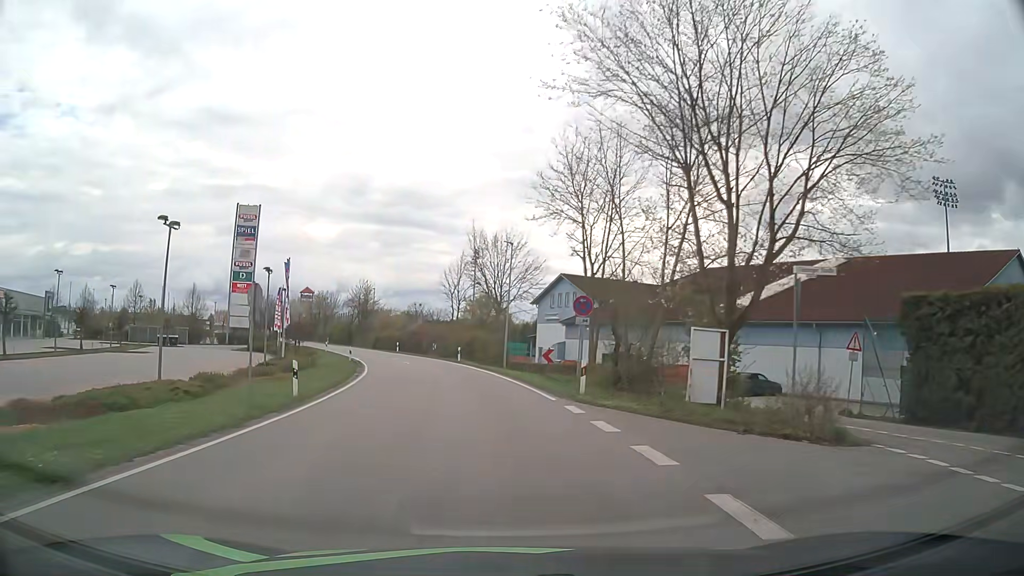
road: tertiary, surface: asphalt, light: Day
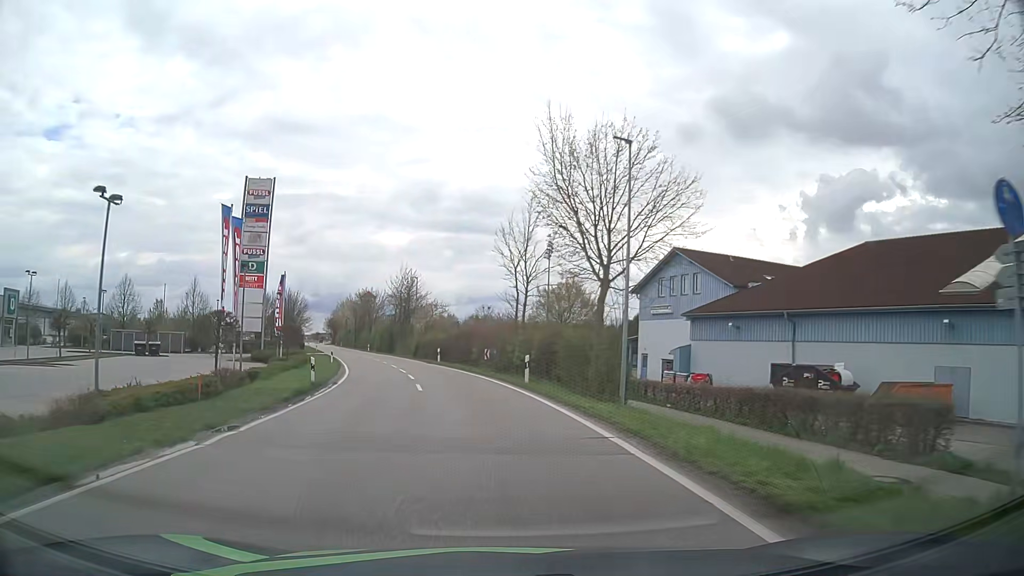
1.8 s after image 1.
(-1.3, +22.4) m; -7°
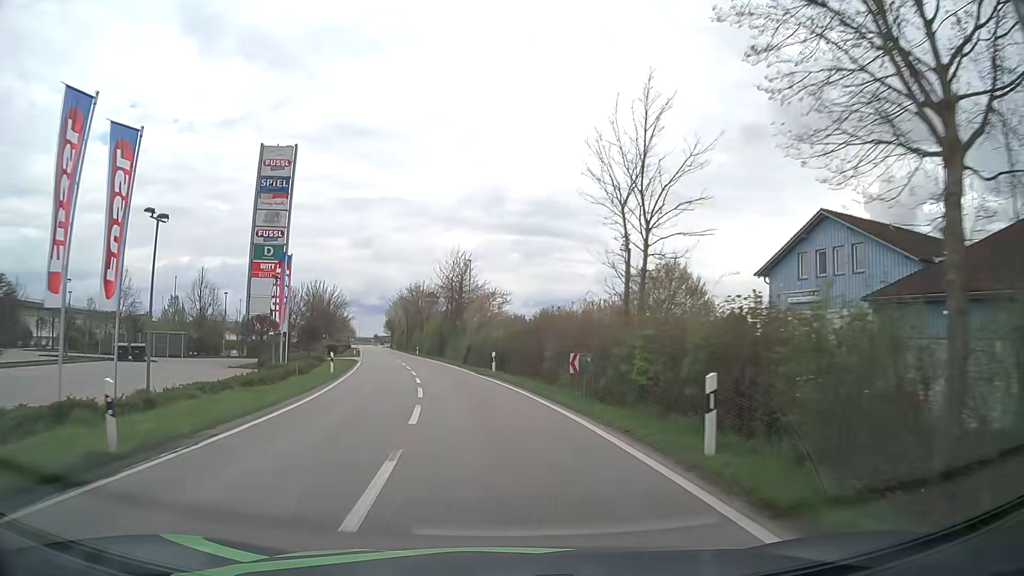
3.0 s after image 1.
(-0.7, +15.5) m; -6°
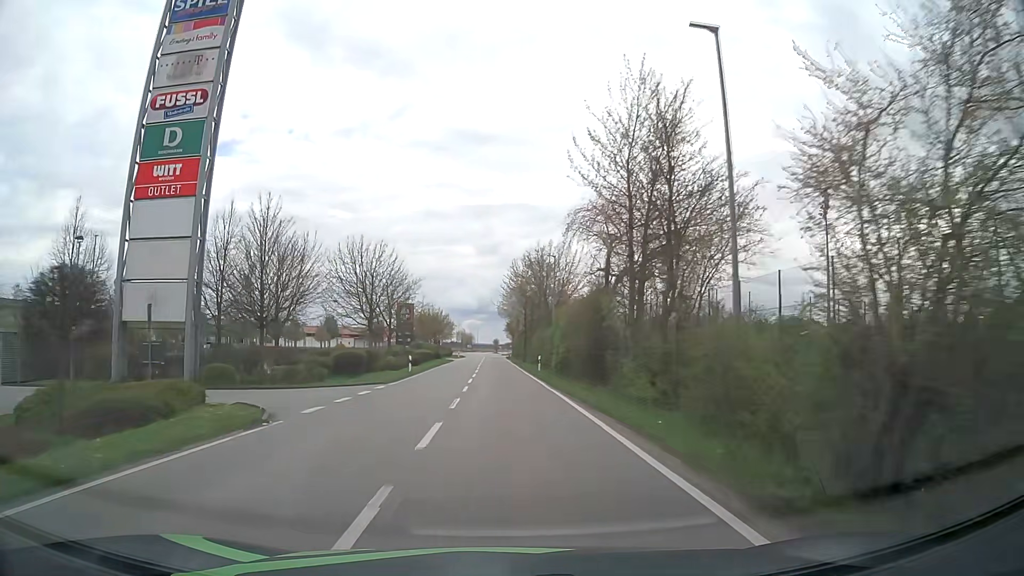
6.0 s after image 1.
(-4.5, +39.9) m; -11°
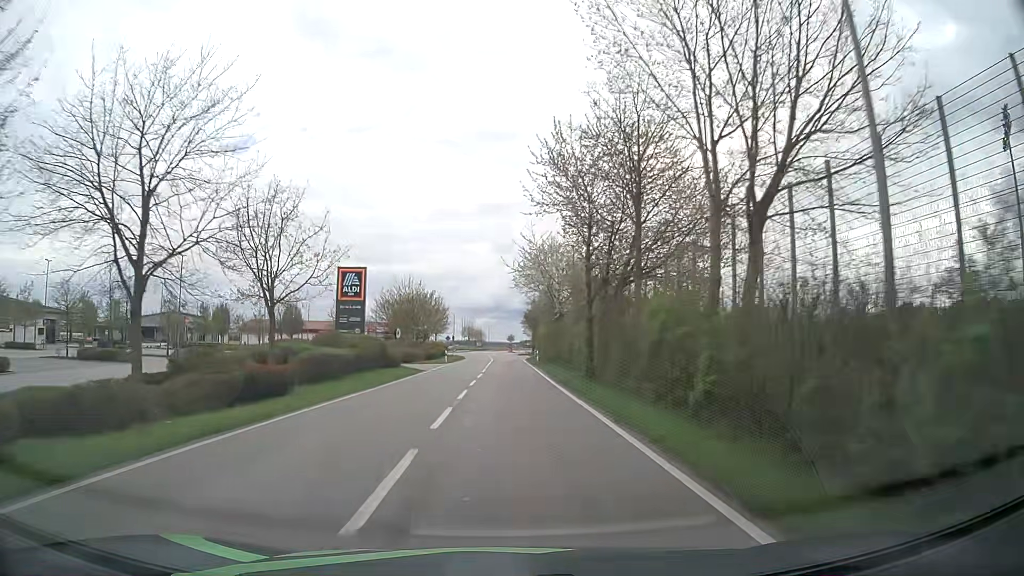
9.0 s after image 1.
(-0.6, +40.8) m; -1°
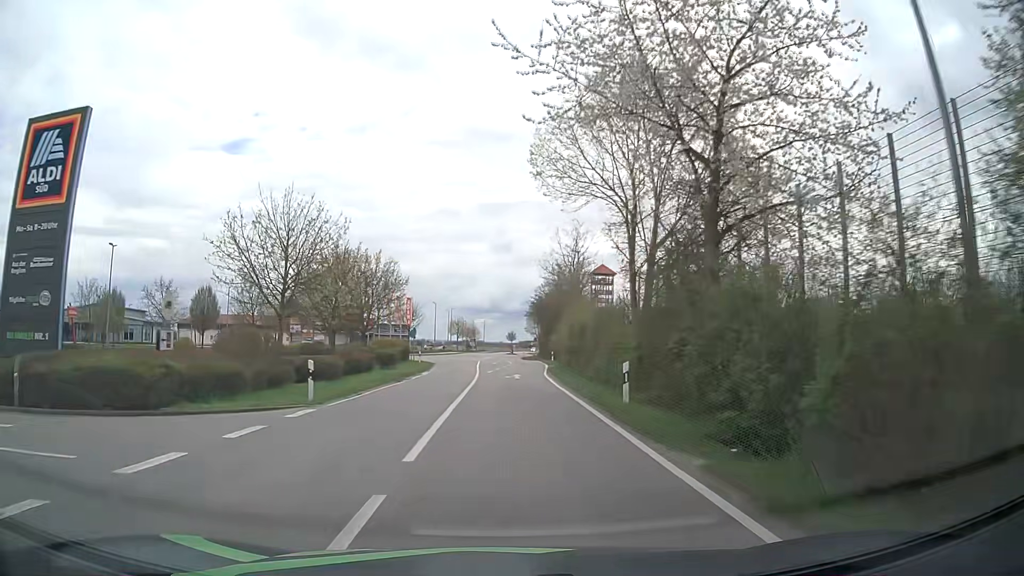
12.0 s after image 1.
(0.0, +38.2) m; 0°
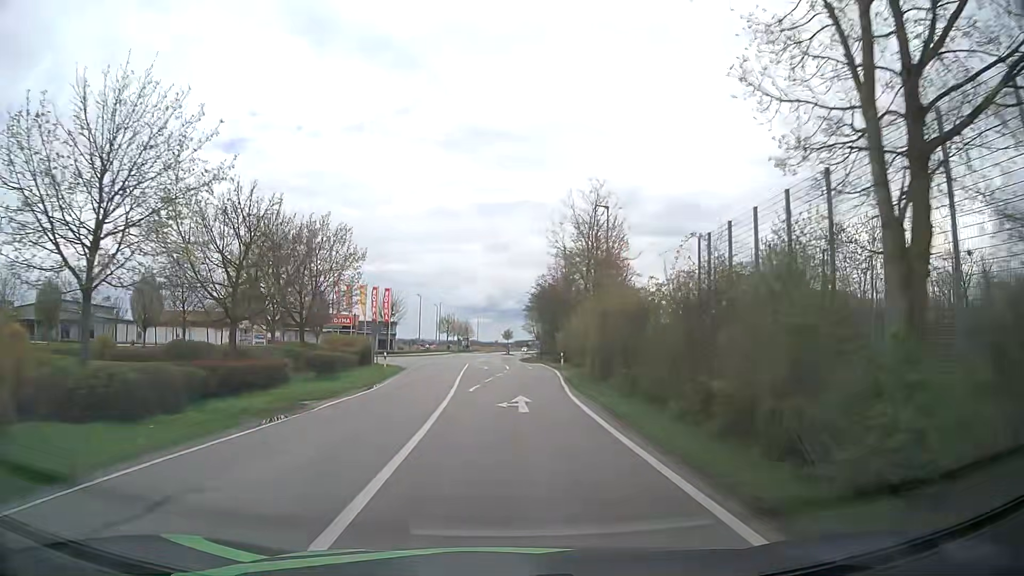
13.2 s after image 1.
(+0.1, +14.8) m; 0°
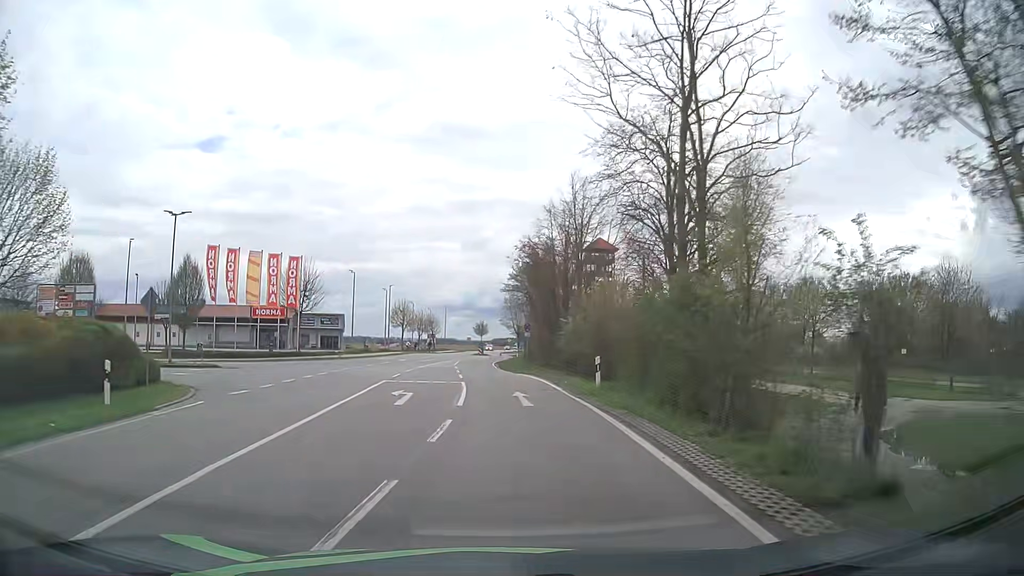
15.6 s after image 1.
(+0.8, +28.7) m; +2°
(0, +10) (0, +20) (-1, +30) (-1, +40) (-2, +50) (-2, +60) (-2, +70) (-1, +80) (-1, +90) (-1, +100) m
